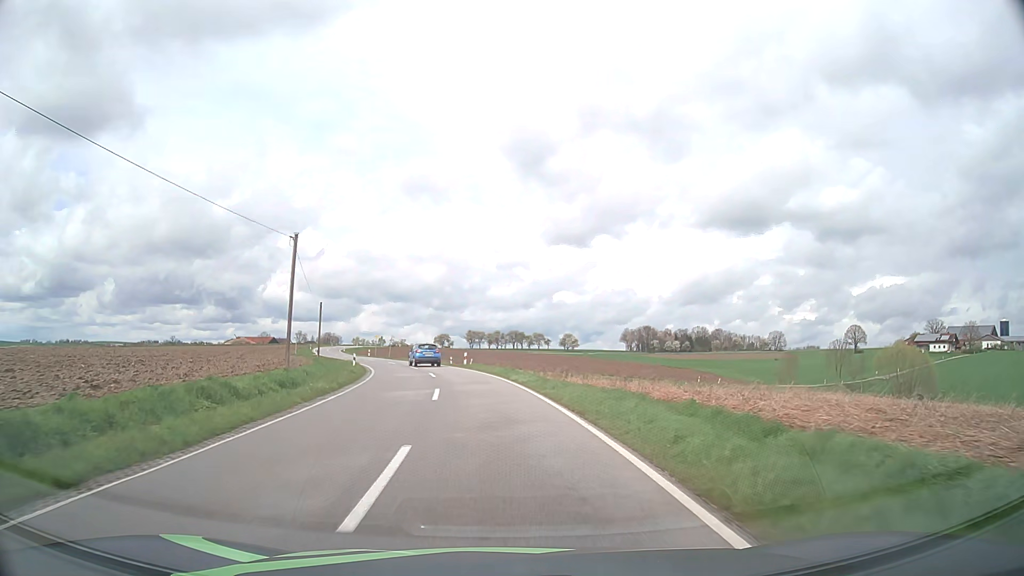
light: Day
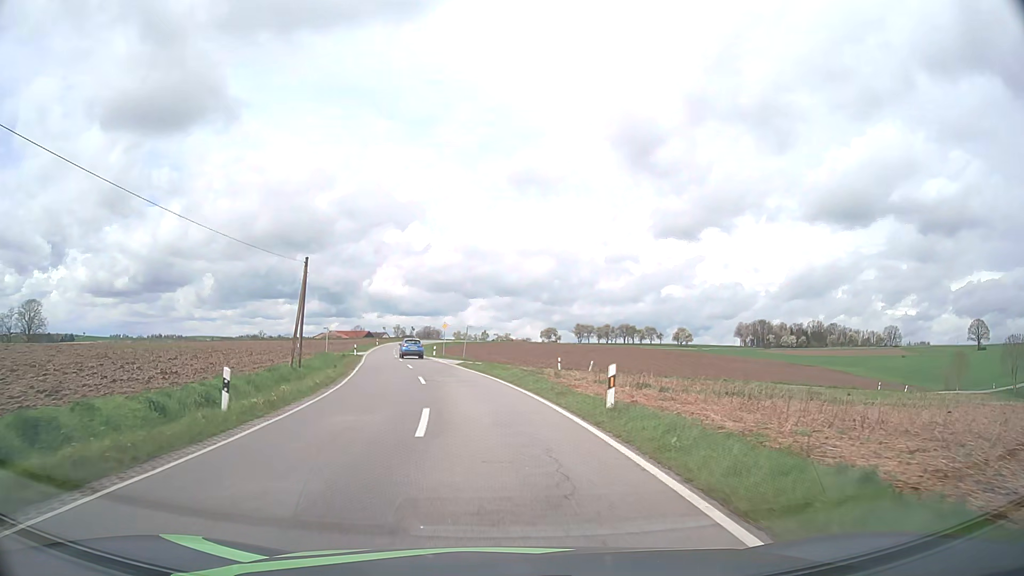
(-2.4, +31.3) m; -9°
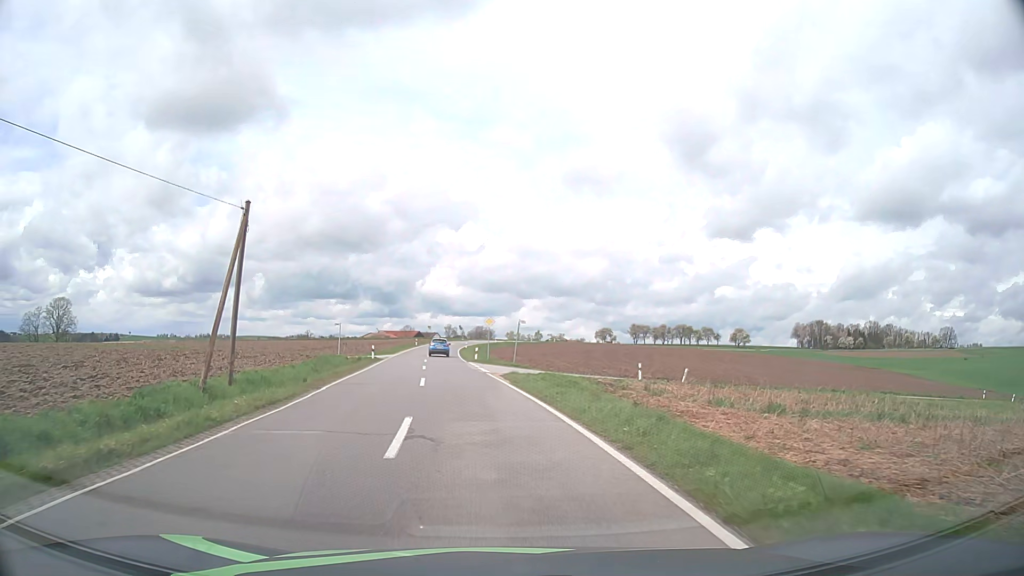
(-0.6, +13.9) m; -4°
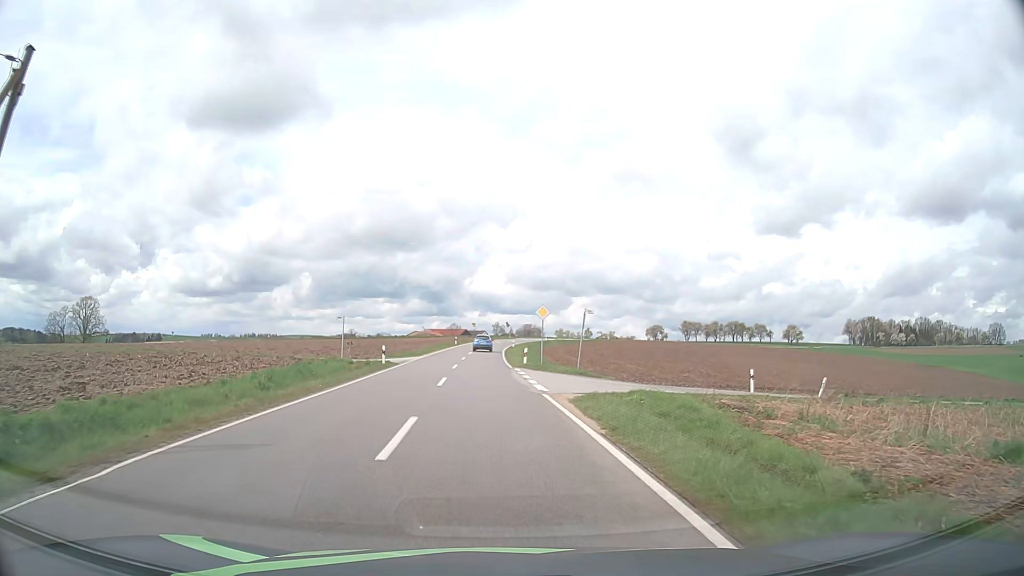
(-0.5, +12.5) m; -4°
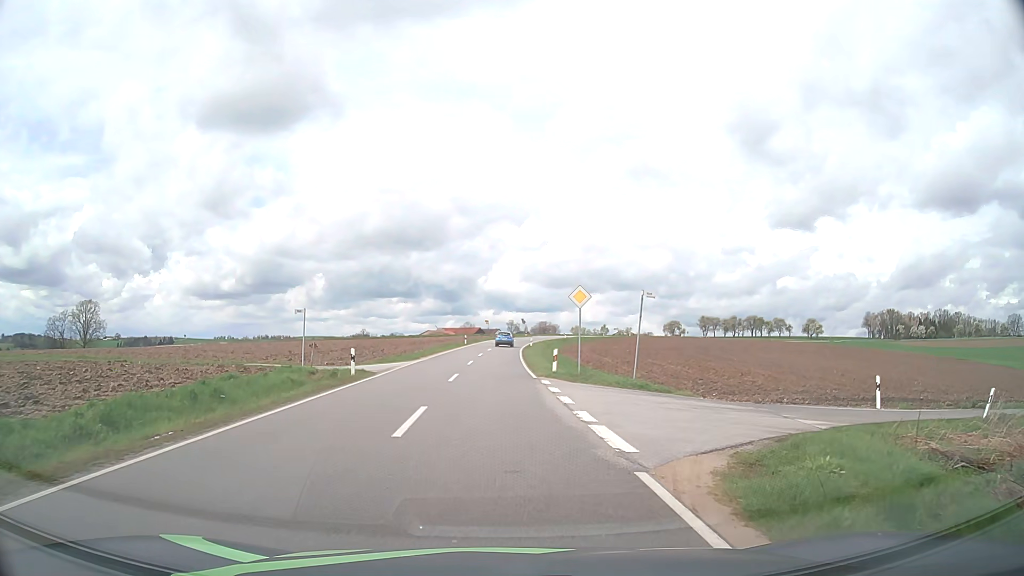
(-0.2, +10.0) m; -1°
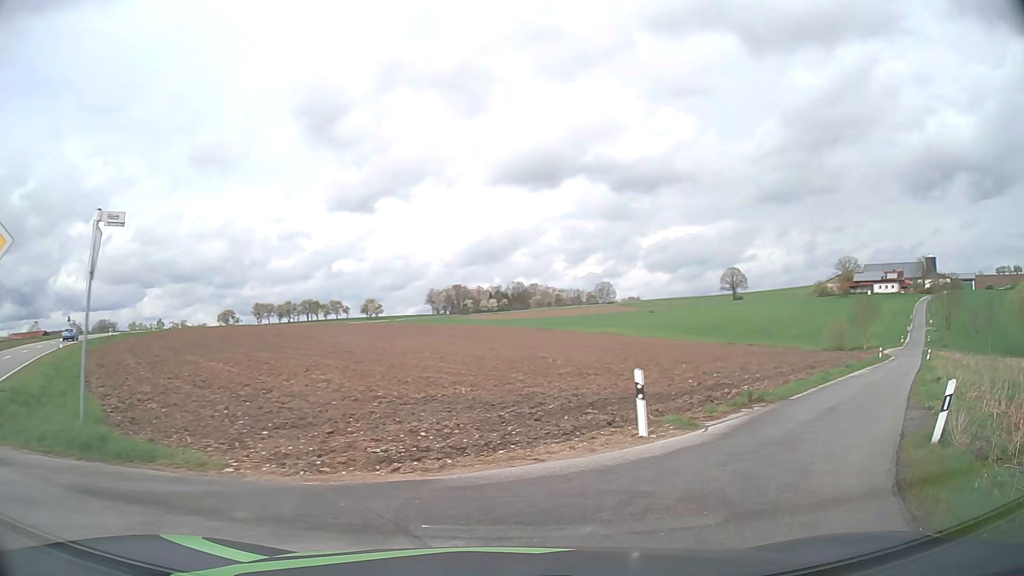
(+2.9, +12.1) m; +37°
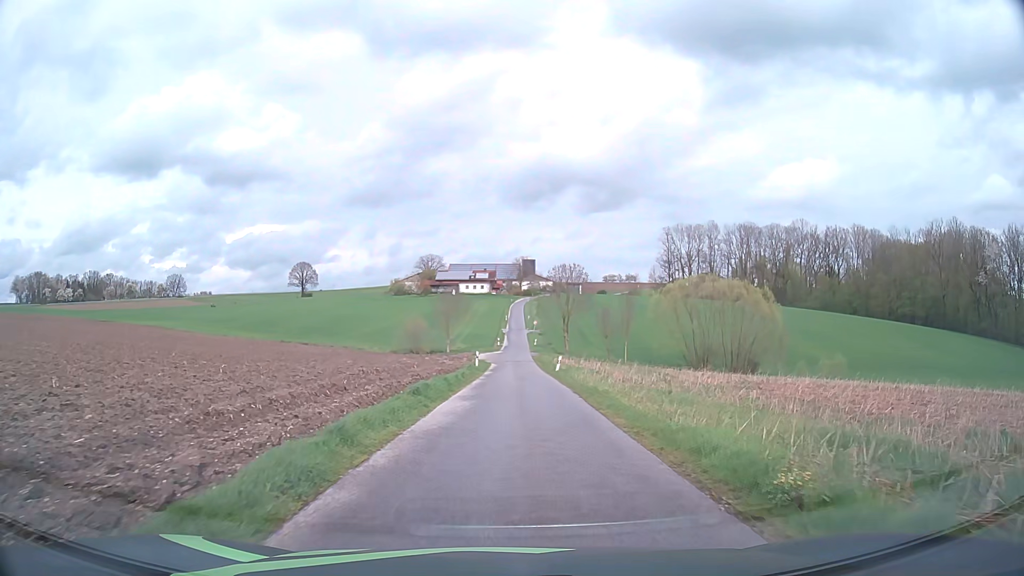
(+9.8, +18.8) m; +37°
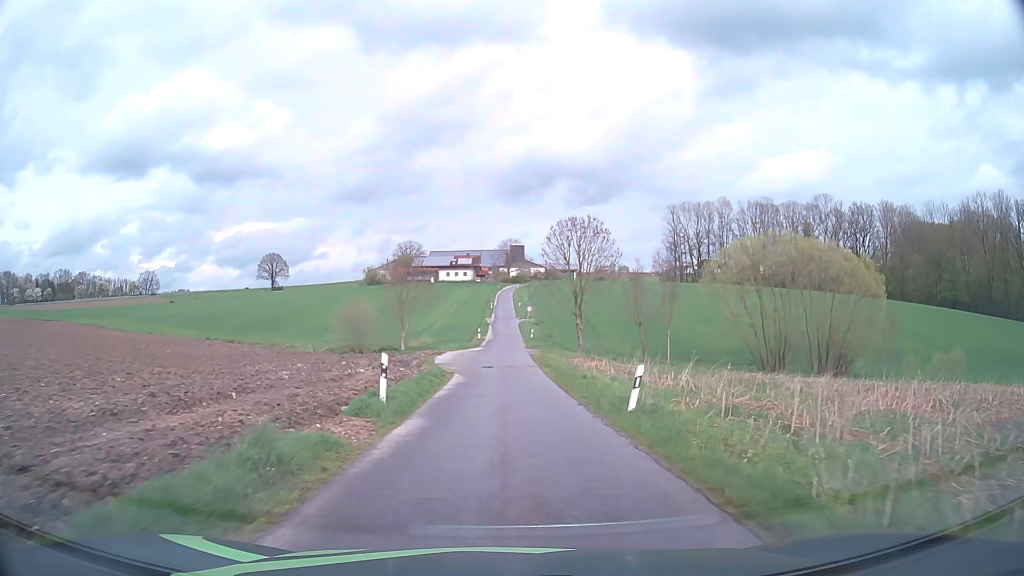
(+0.4, +27.5) m; +1°
(0, +10) (0, +20) (0, +30) (0, +40) (0, +50) (0, +60) (0, +70) (0, +80) (0, +90) (0, +100) m
